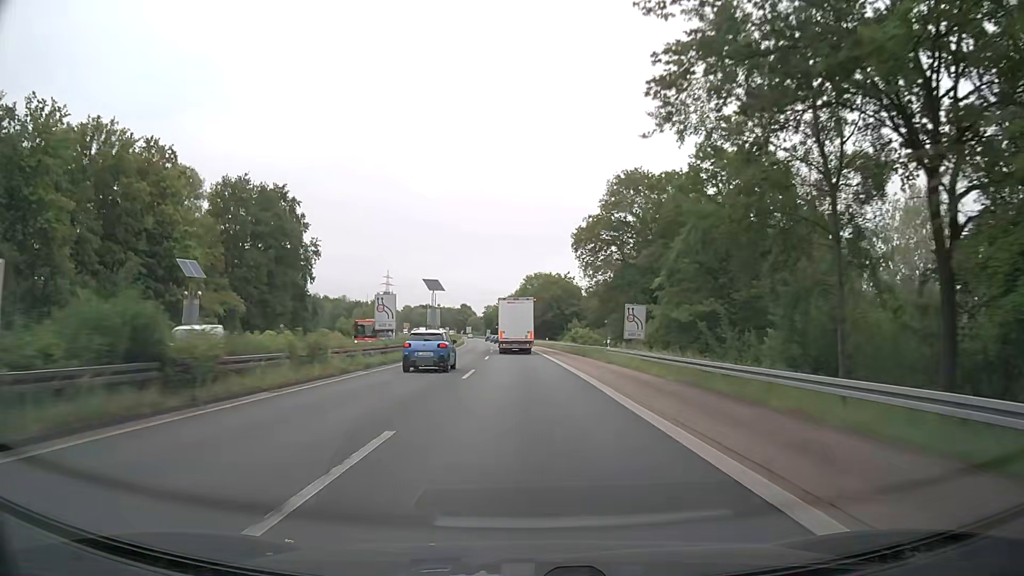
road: trunk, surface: asphalt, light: Day
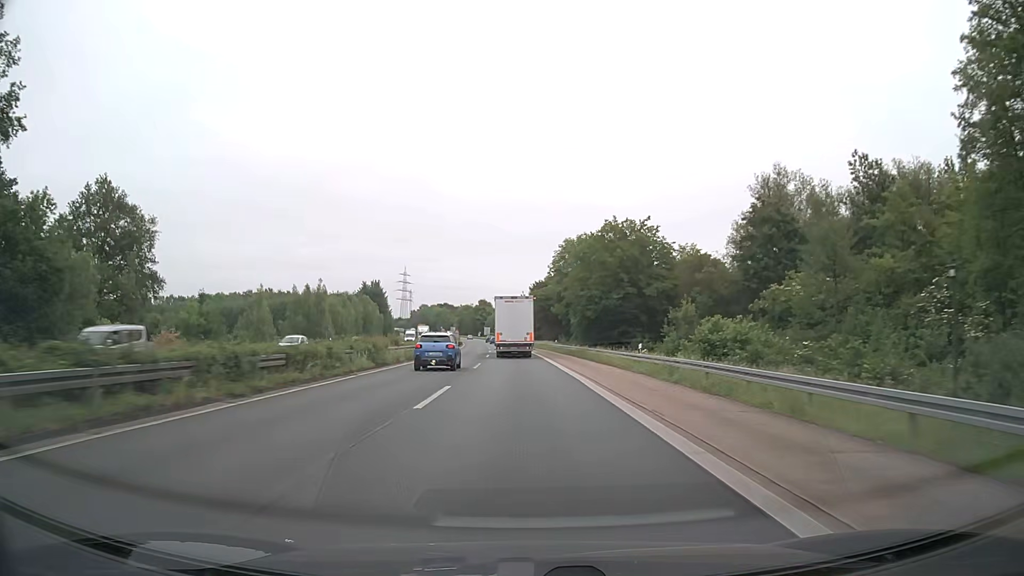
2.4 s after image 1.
(-1.1, +62.7) m; -3°
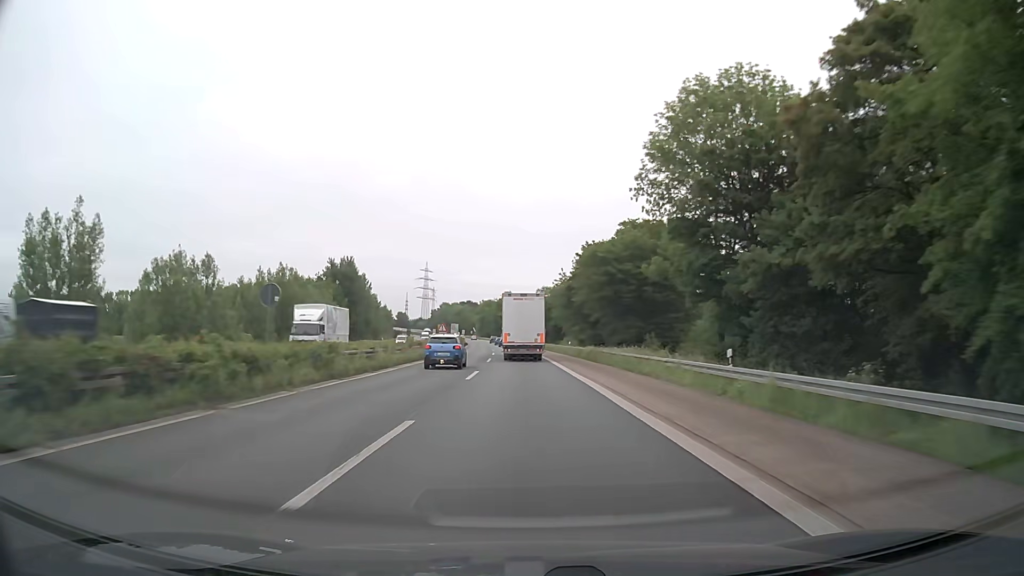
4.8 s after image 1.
(-1.3, +61.6) m; -3°
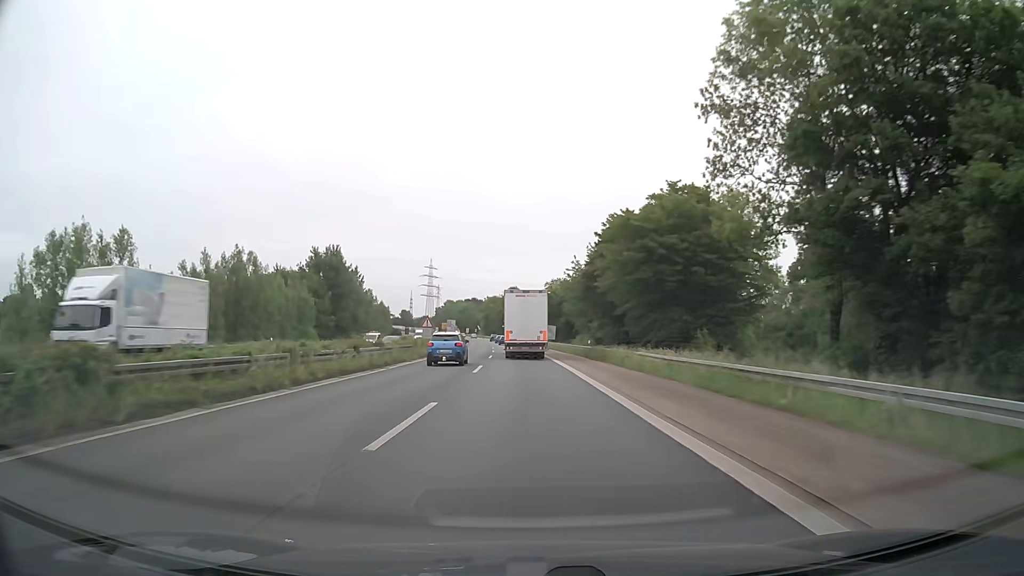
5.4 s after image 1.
(0.0, +15.1) m; -1°
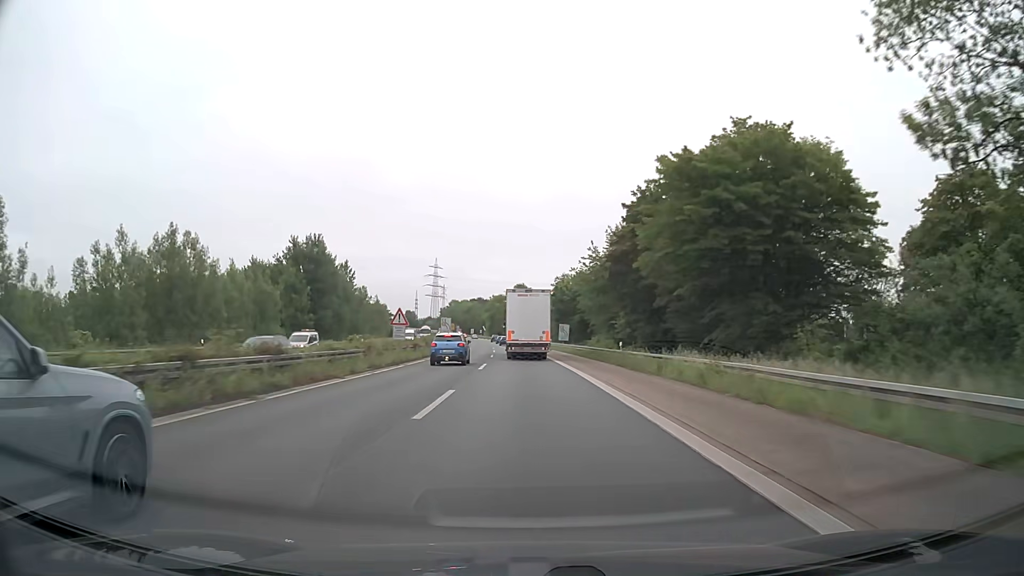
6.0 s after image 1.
(0.0, +15.0) m; 0°
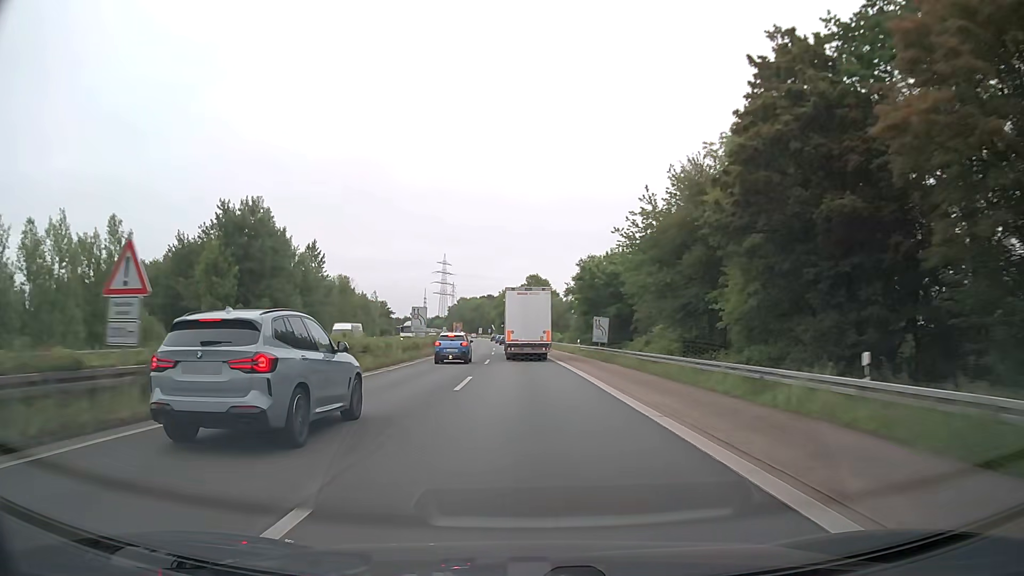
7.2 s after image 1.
(-0.3, +29.7) m; -1°
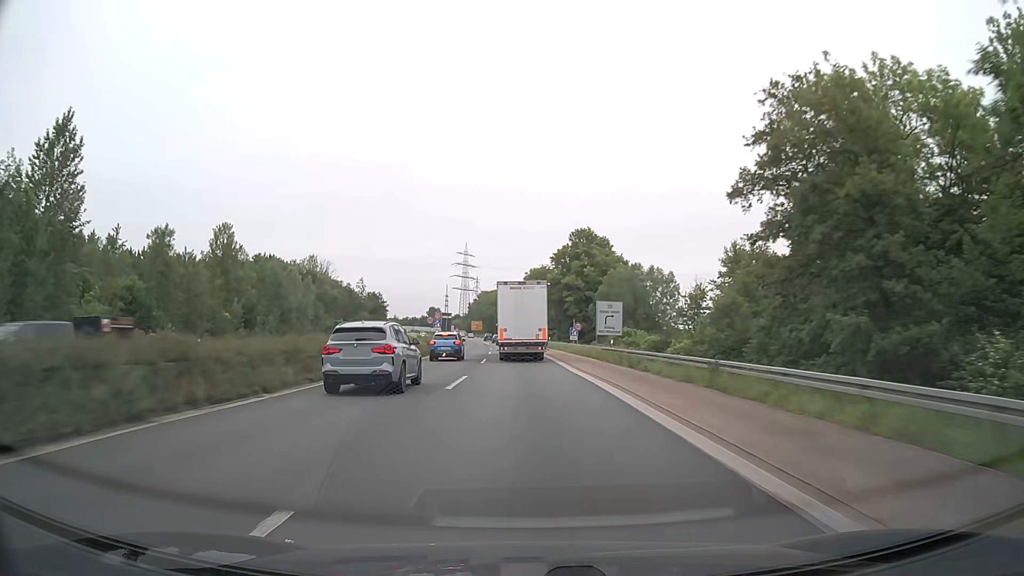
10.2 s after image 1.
(-1.5, +72.1) m; -3°
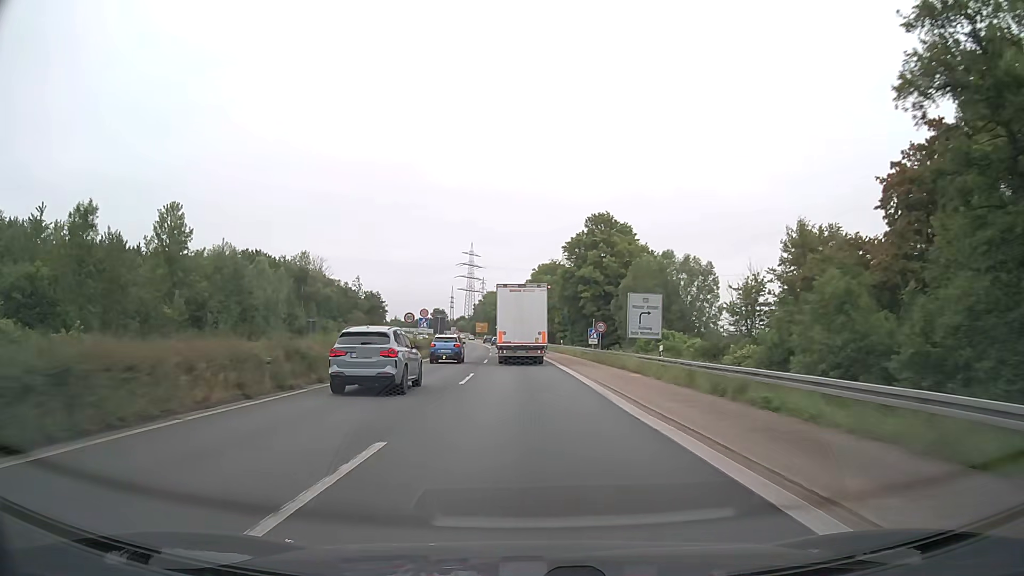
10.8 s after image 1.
(-0.1, +14.1) m; -1°
